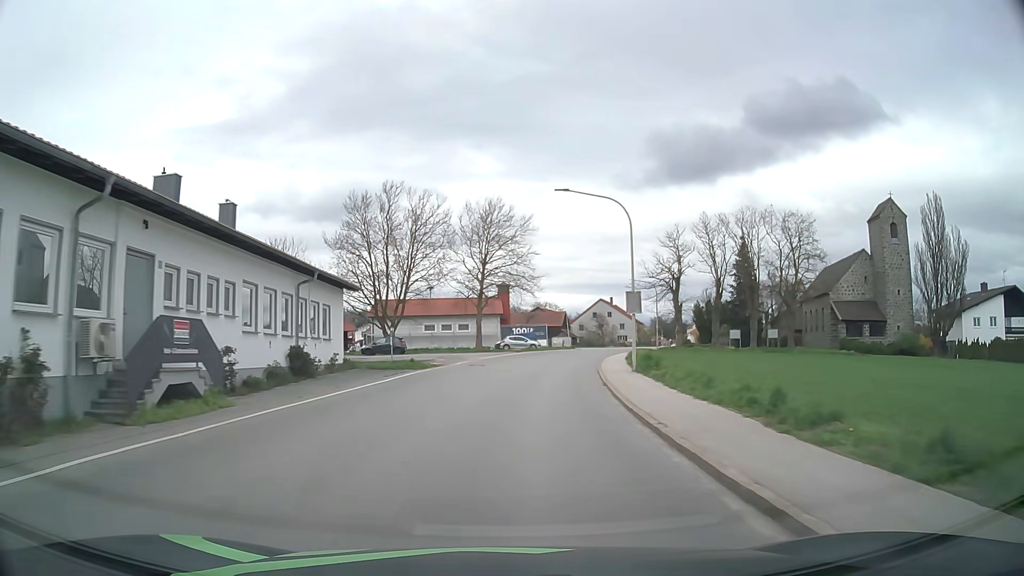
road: secondary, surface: asphalt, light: Day
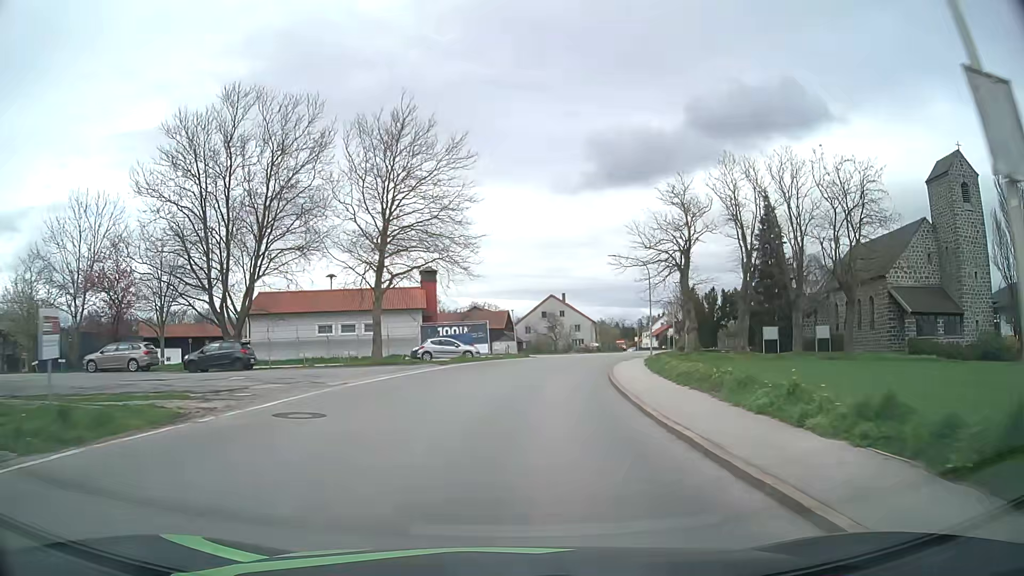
(+1.0, +23.0) m; +5°
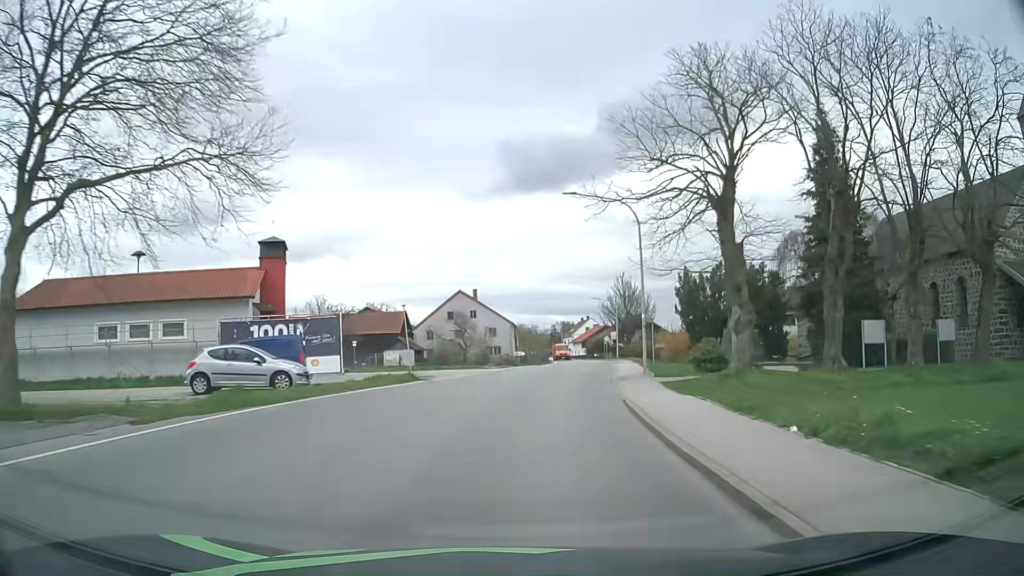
(+1.3, +22.8) m; +7°
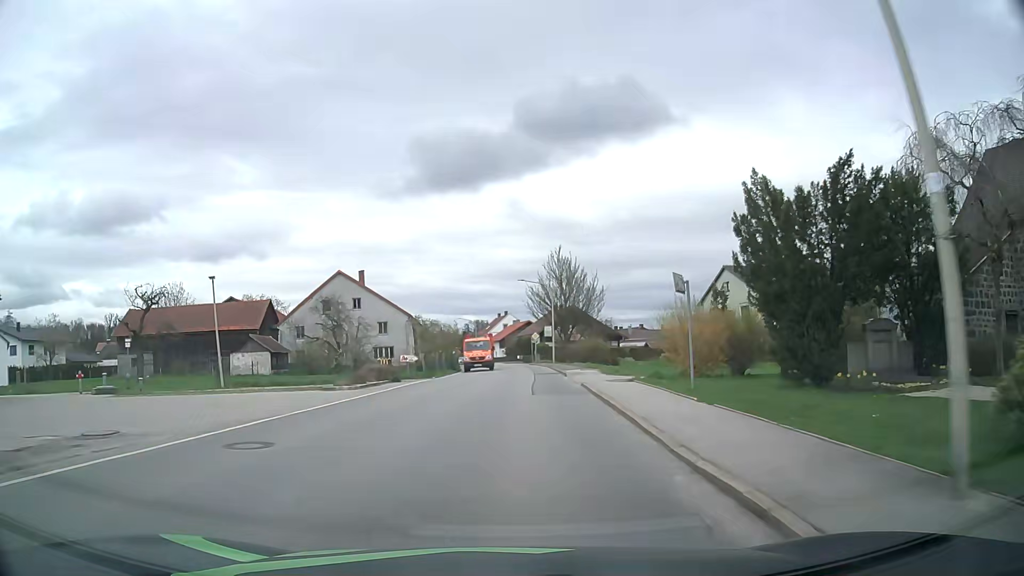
(+1.6, +22.5) m; +7°
(0, +10) (+1, +20) (+1, +30) (+1, +40) (+1, +50) (+1, +60) (0, +70) (-1, +80) (-3, +90) (-5, +99) m
